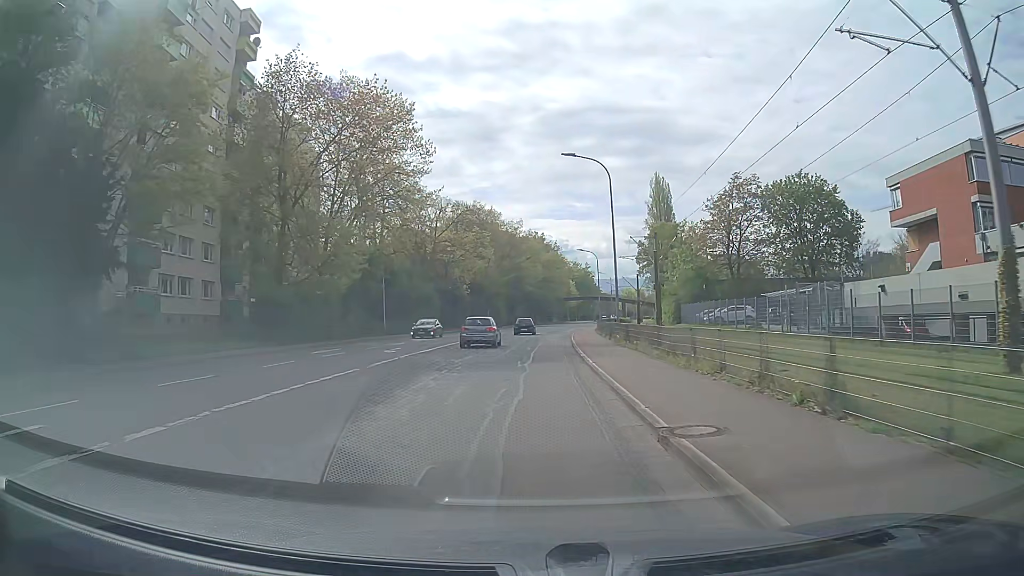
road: secondary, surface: asphalt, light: Day
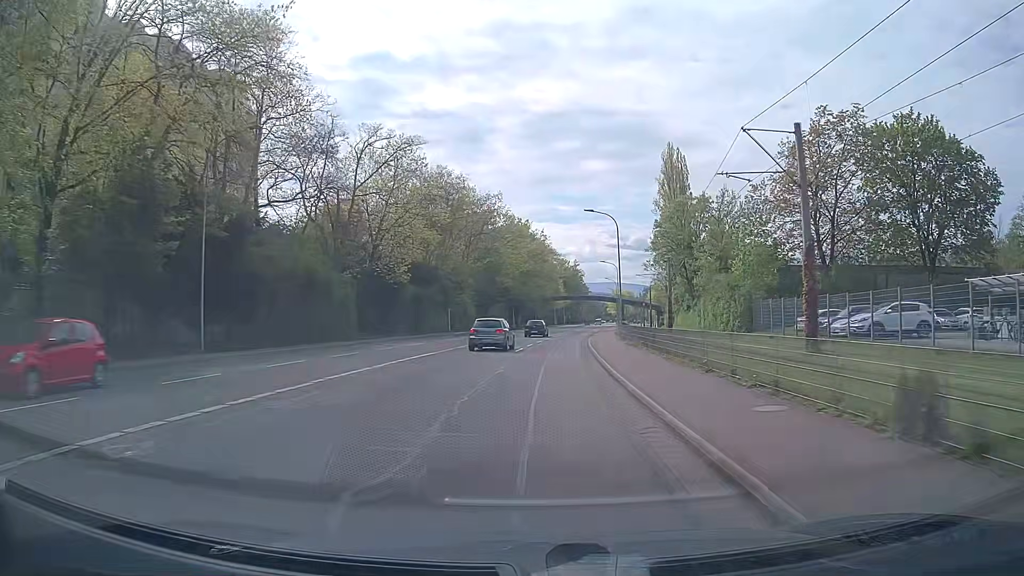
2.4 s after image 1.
(+0.2, +30.1) m; +1°
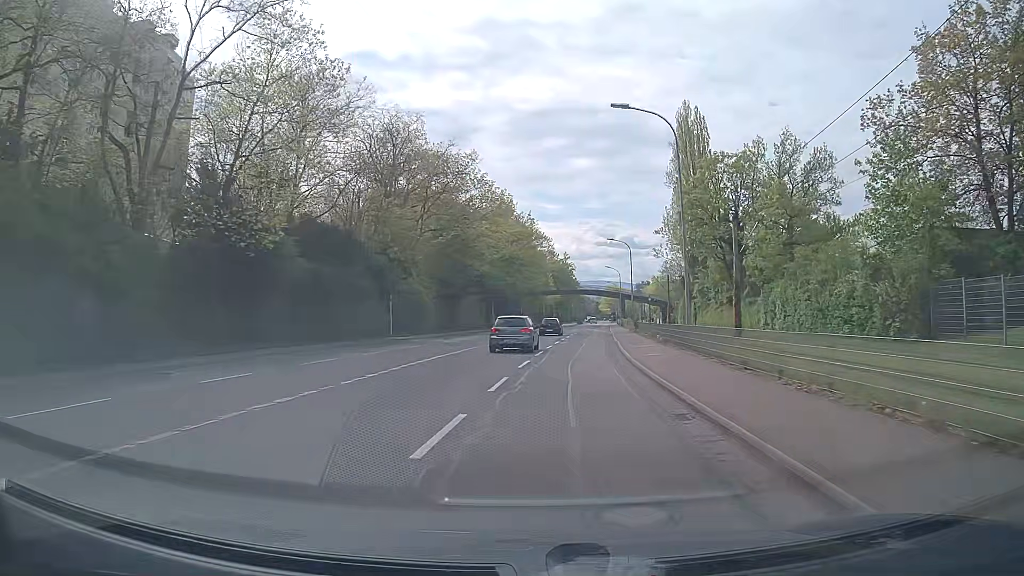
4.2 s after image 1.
(+0.3, +23.7) m; +2°
(0, +10) (0, +20) (0, +30) (0, +40) (+1, +50) (+2, +60) (+3, +70) (+4, +80) (+5, +90) (+6, +100) m
